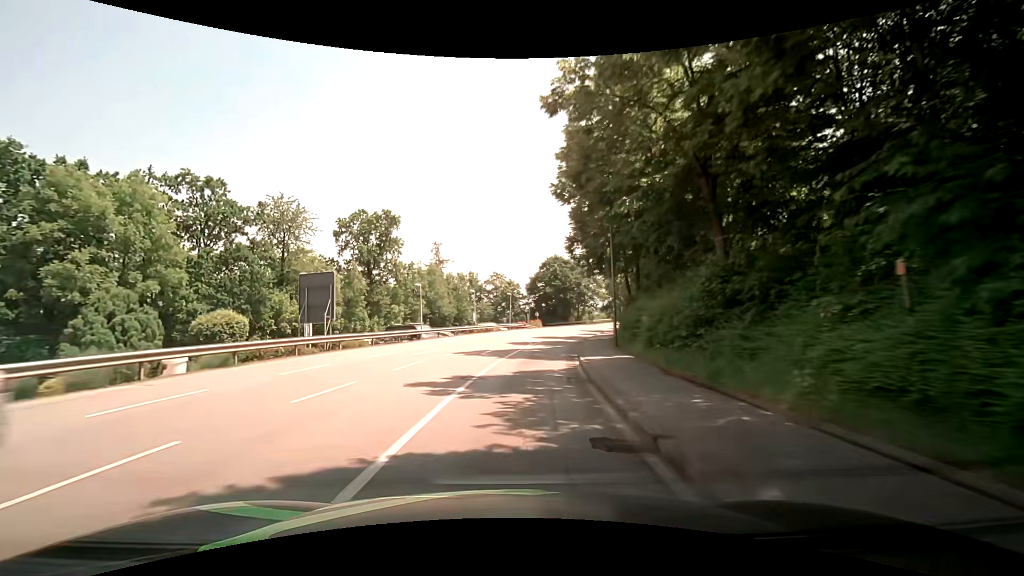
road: tertiary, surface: asphalt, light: Day
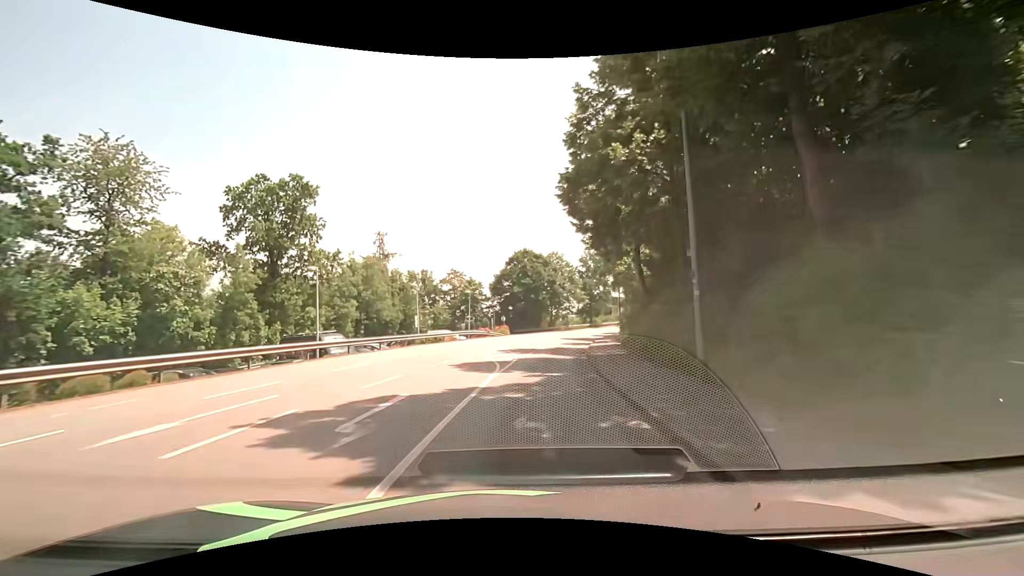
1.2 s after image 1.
(+0.6, +15.1) m; +4°
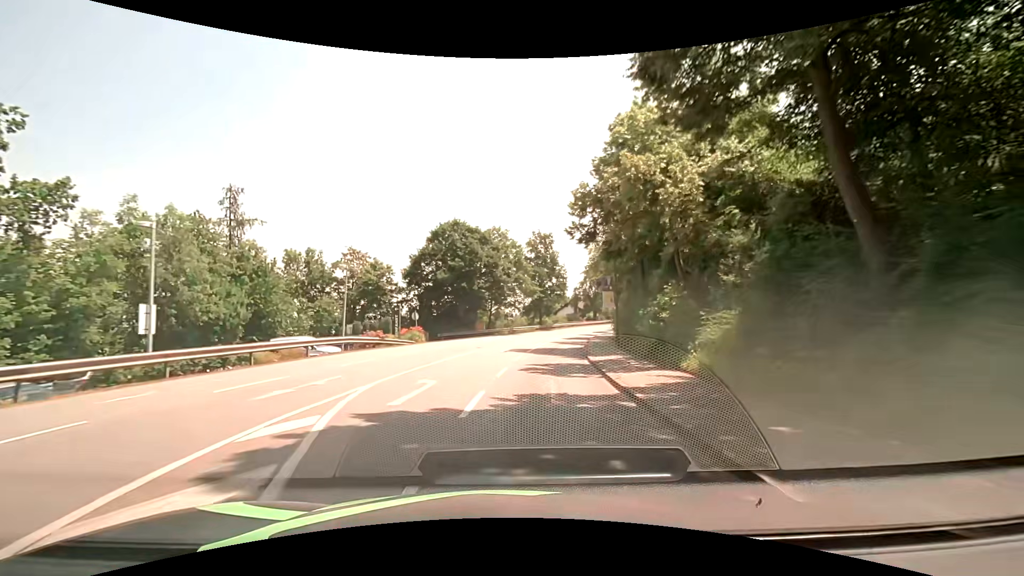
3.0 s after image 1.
(+1.2, +22.6) m; +7°
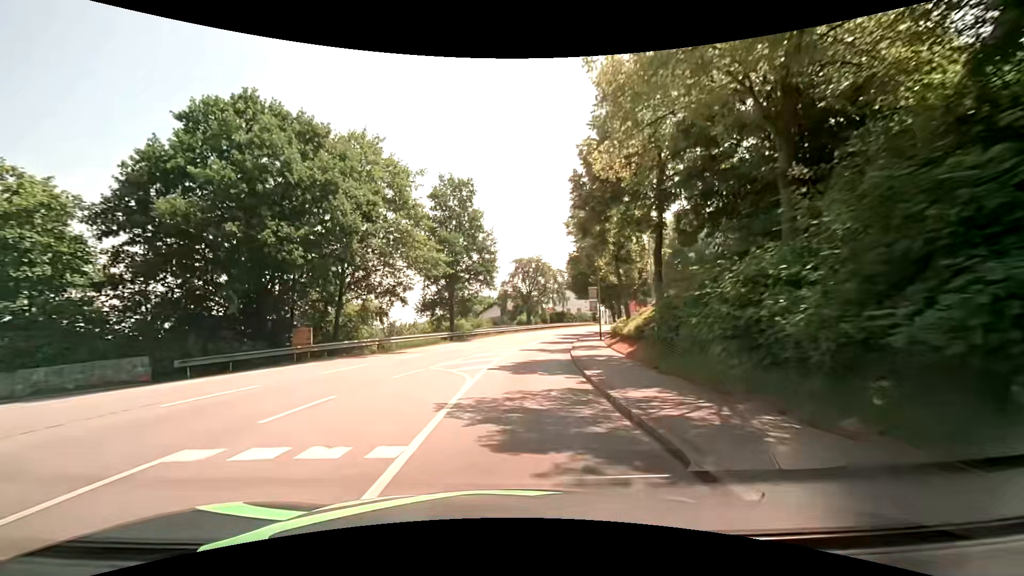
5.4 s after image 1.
(+2.7, +29.9) m; +9°
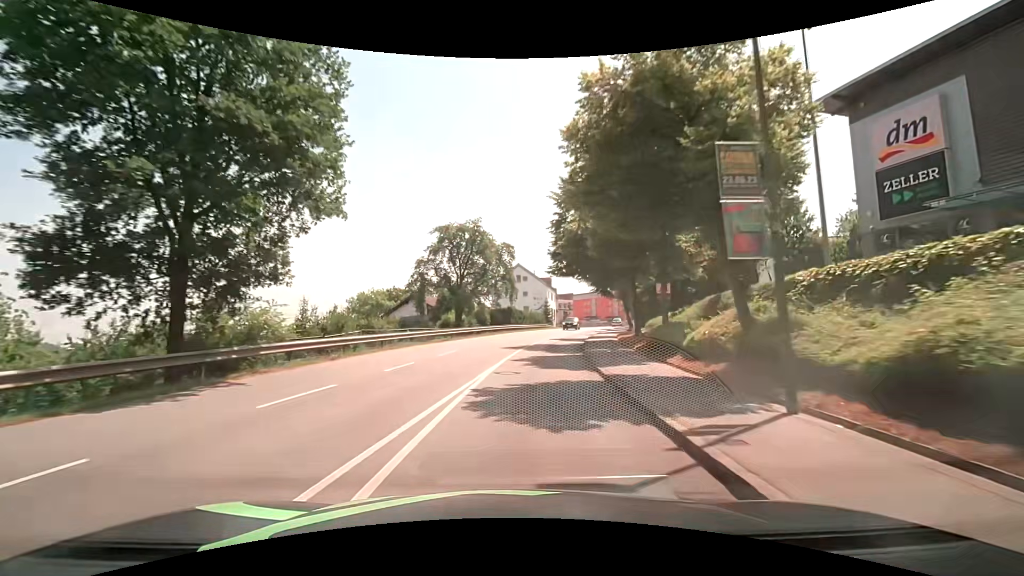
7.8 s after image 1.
(+1.8, +30.0) m; +7°
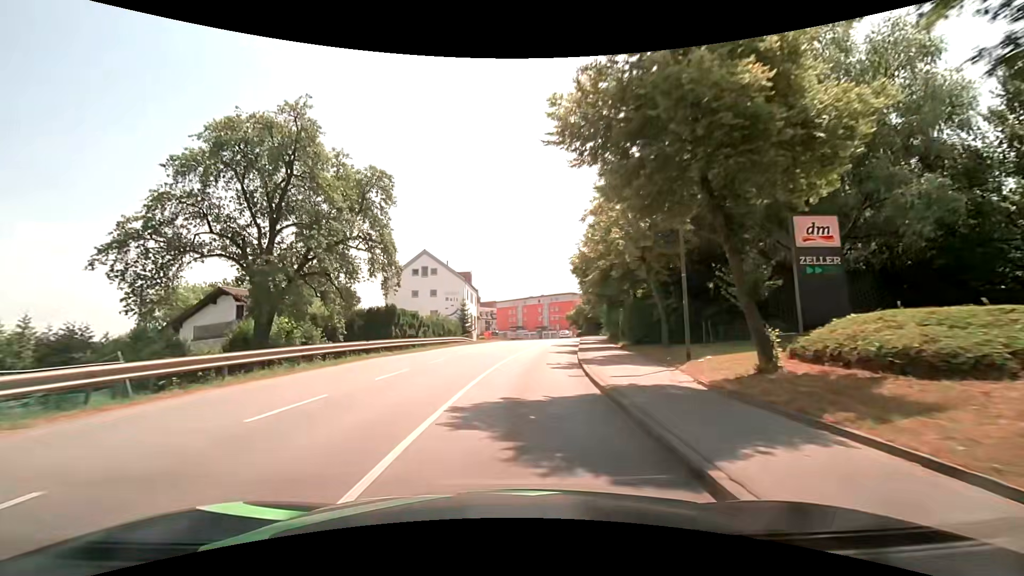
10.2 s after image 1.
(+2.5, +29.9) m; +9°
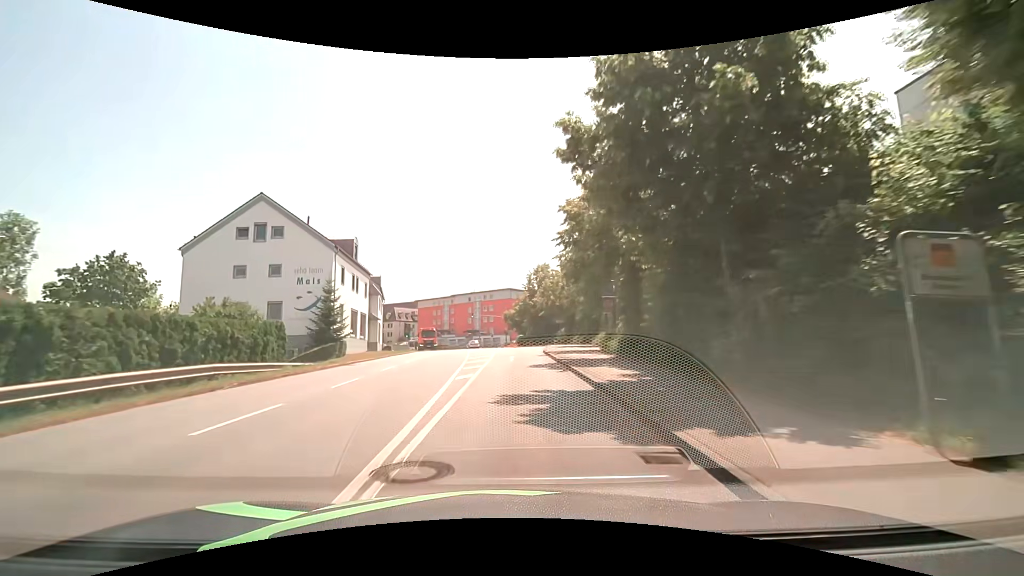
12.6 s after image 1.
(+2.1, +29.9) m; +8°
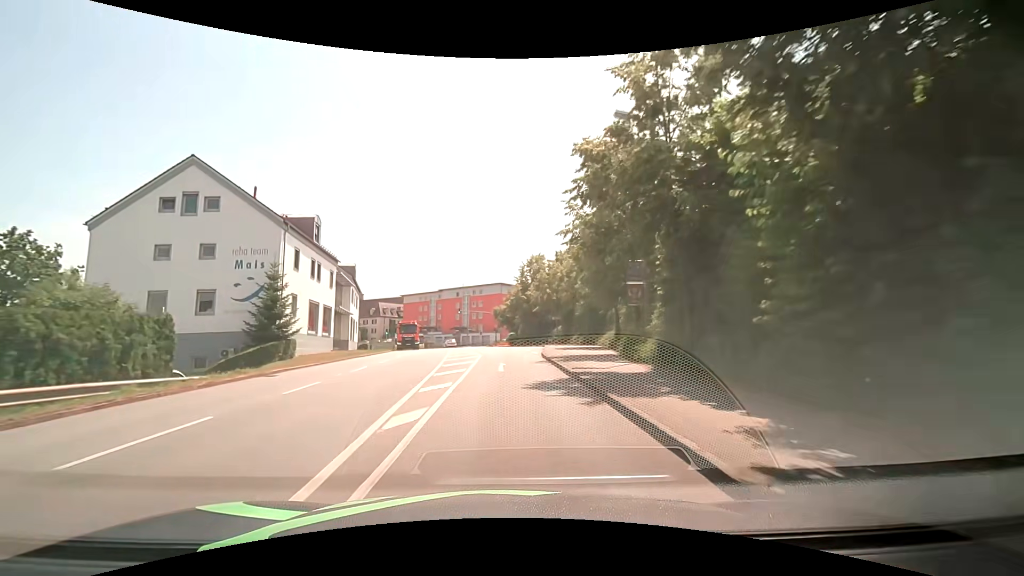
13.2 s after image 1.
(+0.1, +7.5) m; 0°
(0, +10) (0, +20) (0, +30) (0, +40) (-1, +50) (-2, +60) (-4, +70) (-6, +79) (-9, +89) (-12, +98) m
